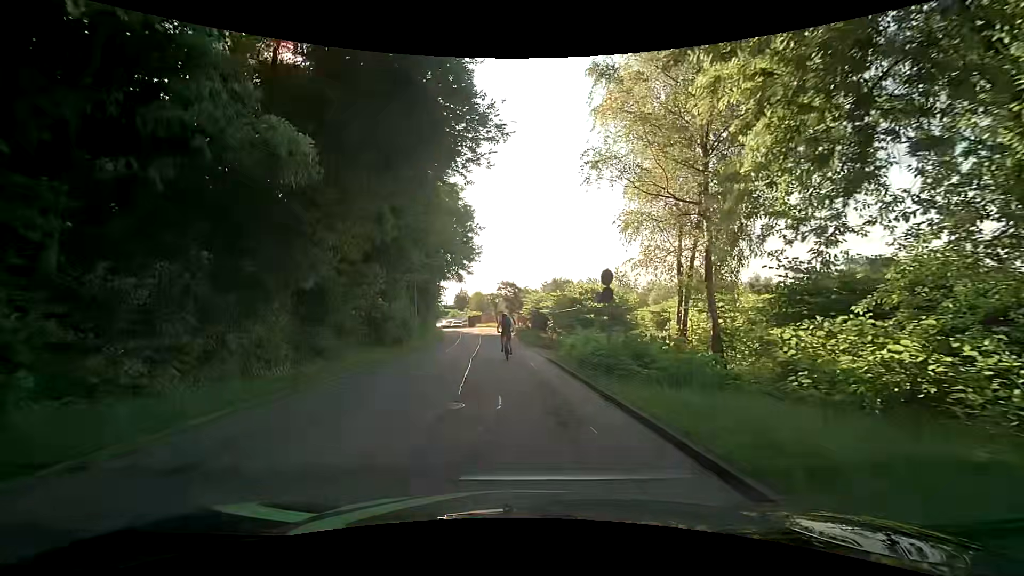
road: residential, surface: asphalt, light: Day
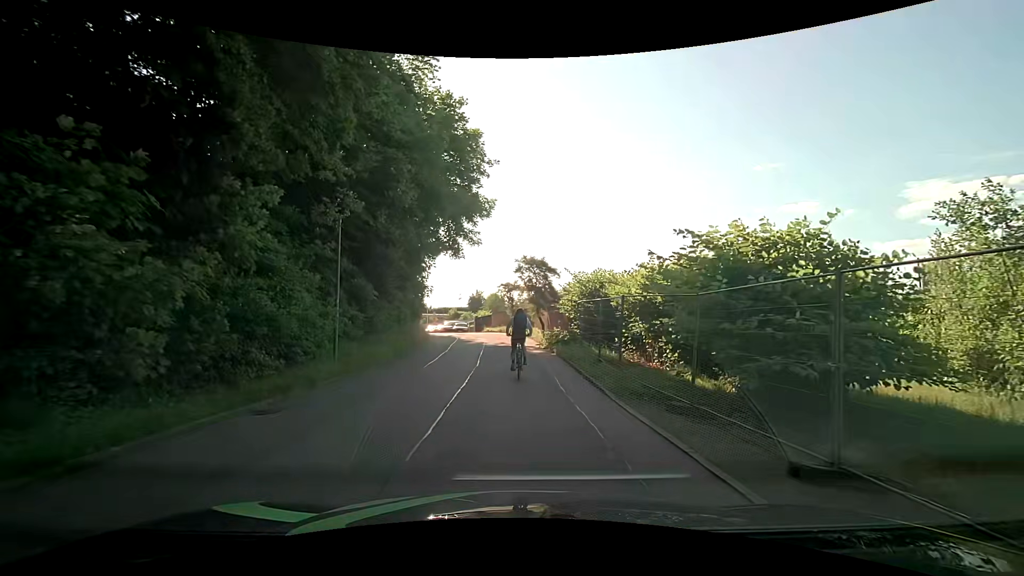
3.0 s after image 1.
(-1.0, +18.5) m; -4°
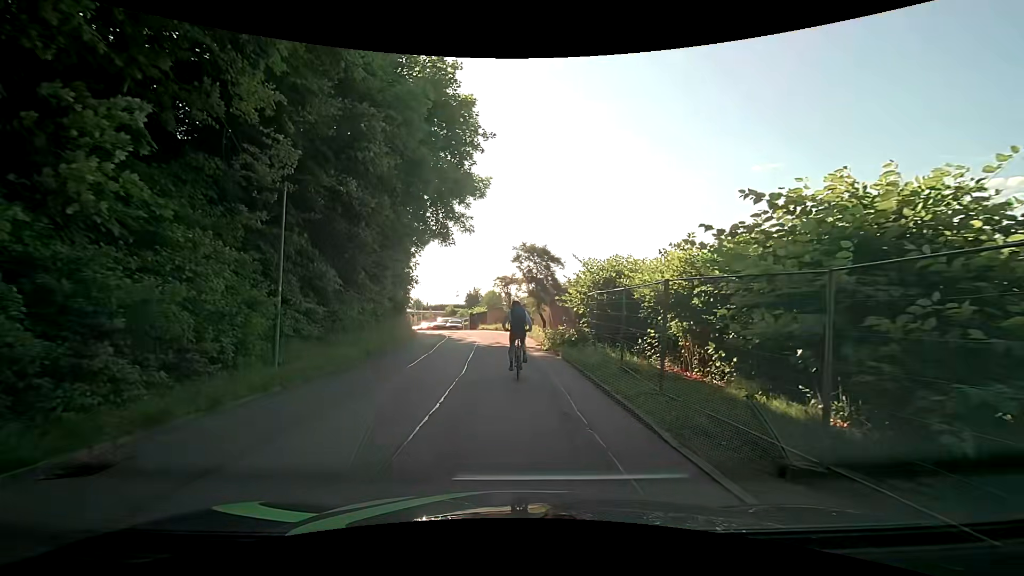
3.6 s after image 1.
(+0.1, +3.6) m; +1°
